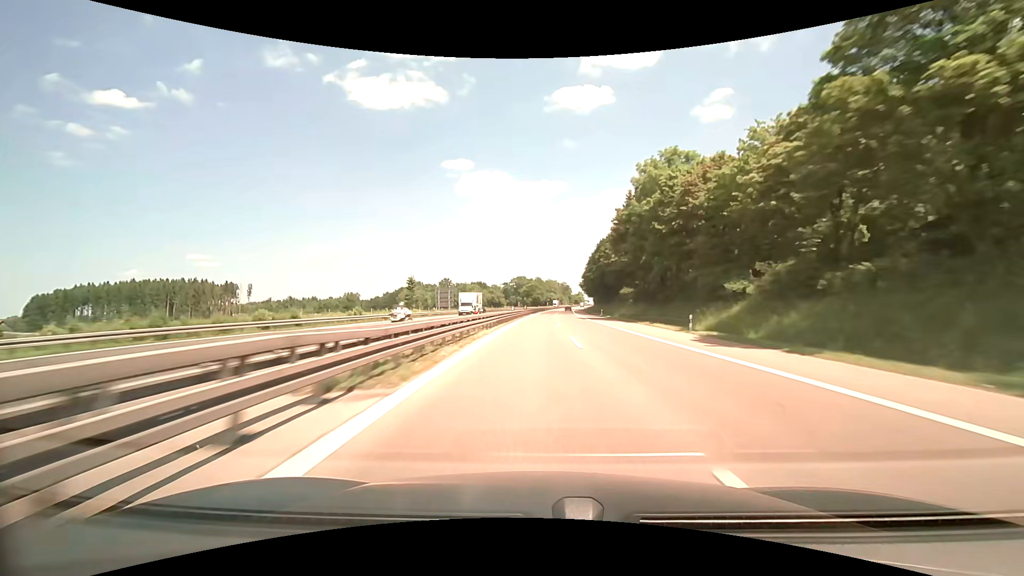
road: motorway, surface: asphalt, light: Day
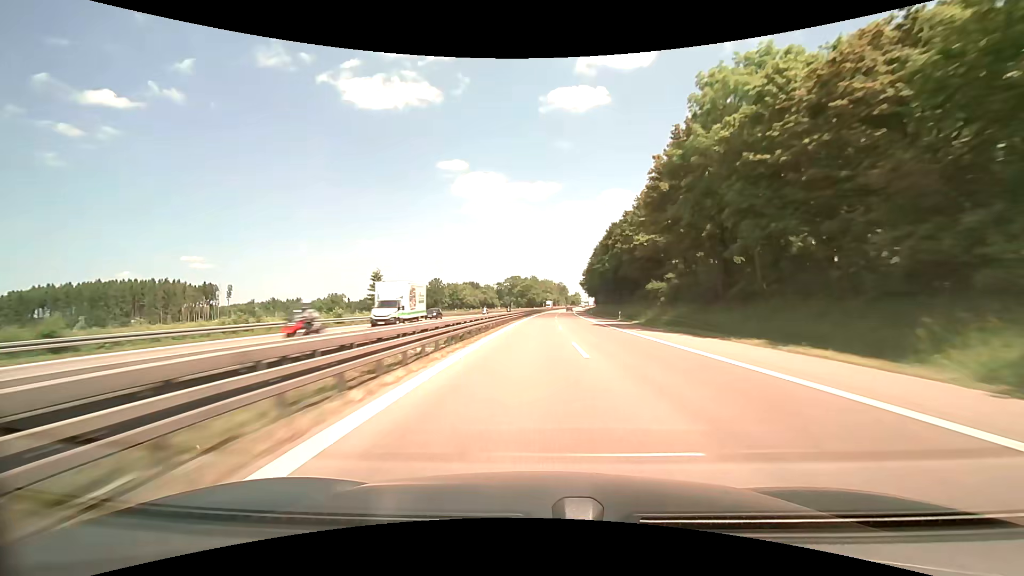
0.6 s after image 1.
(+0.1, +20.8) m; +1°
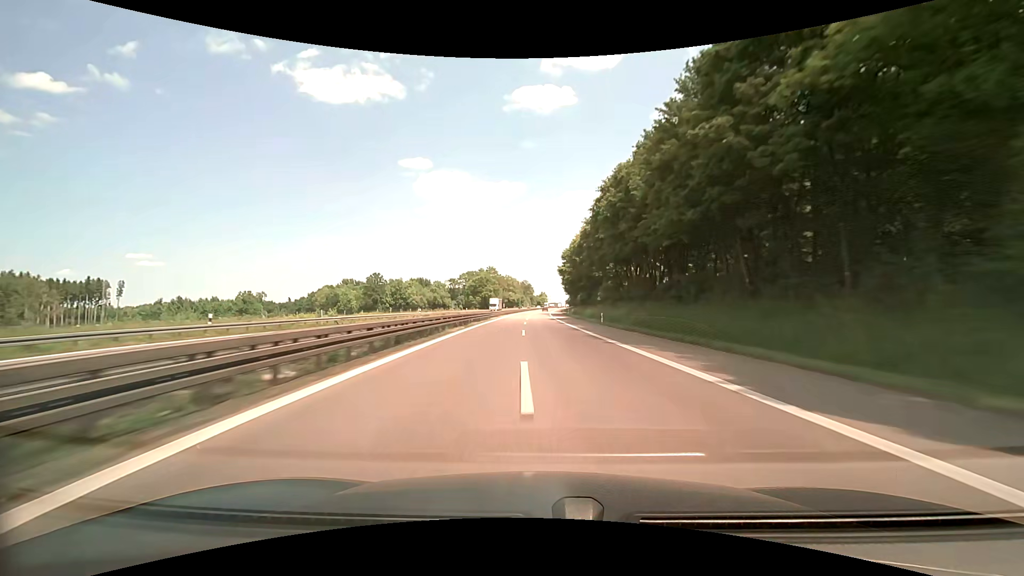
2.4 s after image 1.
(+0.7, +60.8) m; +2°
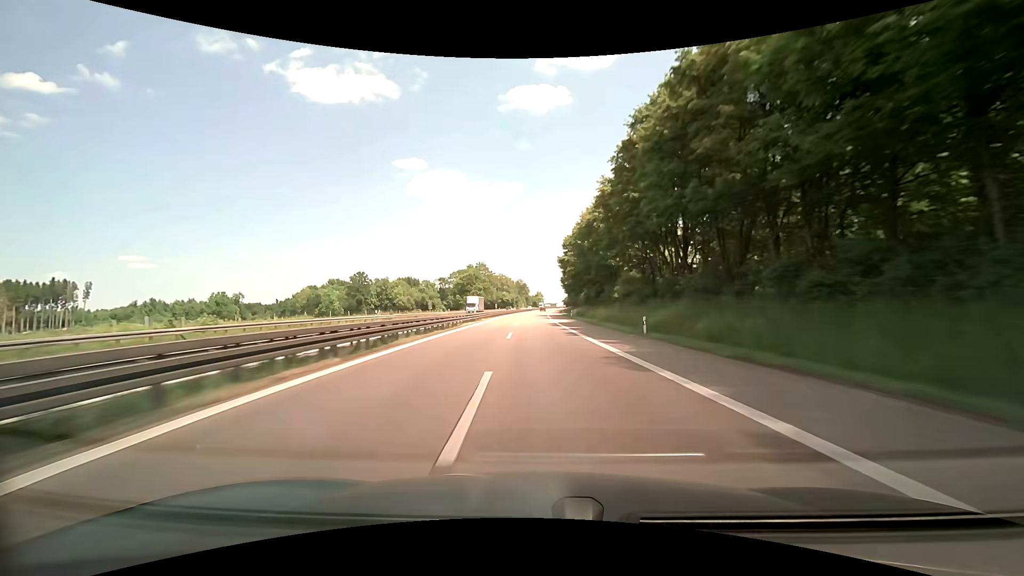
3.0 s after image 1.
(+0.1, +19.9) m; 0°
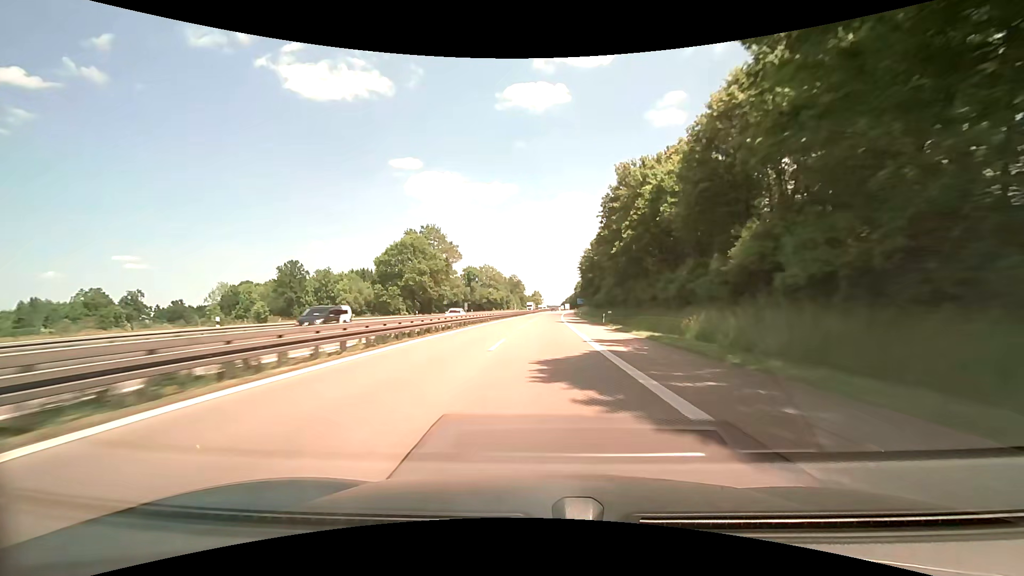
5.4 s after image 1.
(+1.2, +78.1) m; +2°
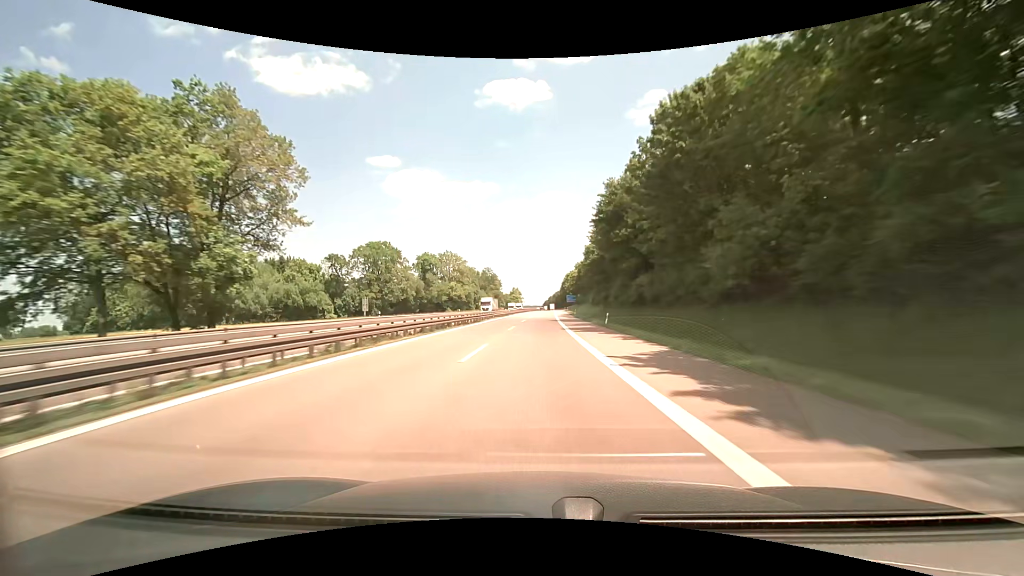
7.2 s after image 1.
(+1.0, +57.3) m; +2°
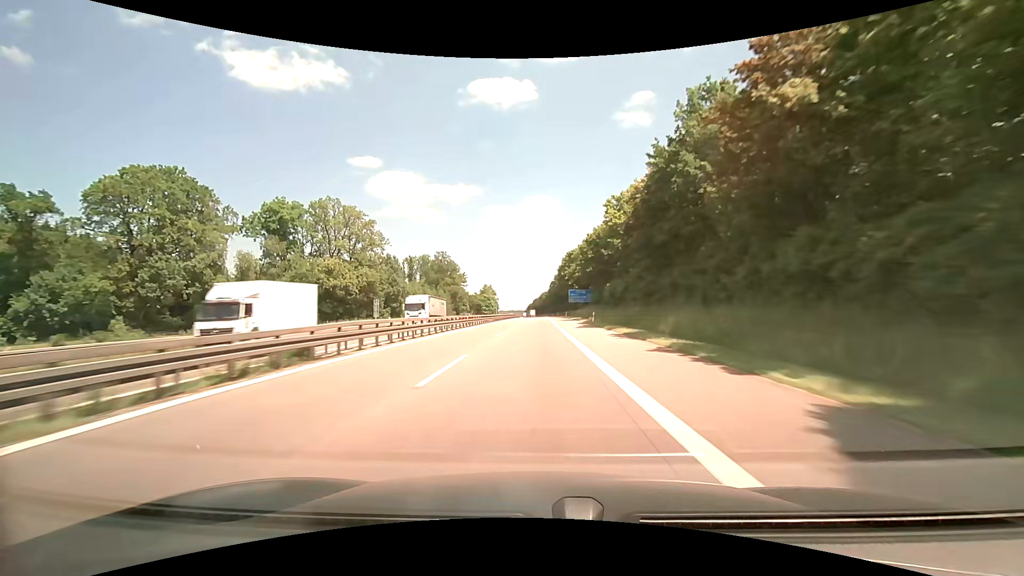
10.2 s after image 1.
(+2.5, +93.4) m; +3°
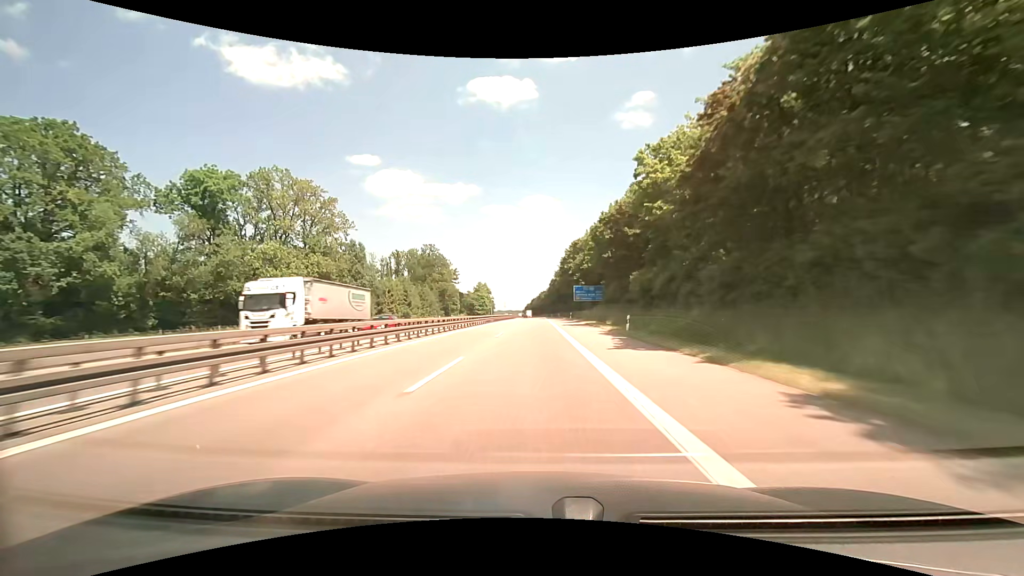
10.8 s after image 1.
(0.0, +18.4) m; 0°
(0, +10) (0, +20) (0, +30) (0, +40) (0, +50) (0, +60) (+1, +70) (+1, +80) (+1, +90) (+1, +100) m
